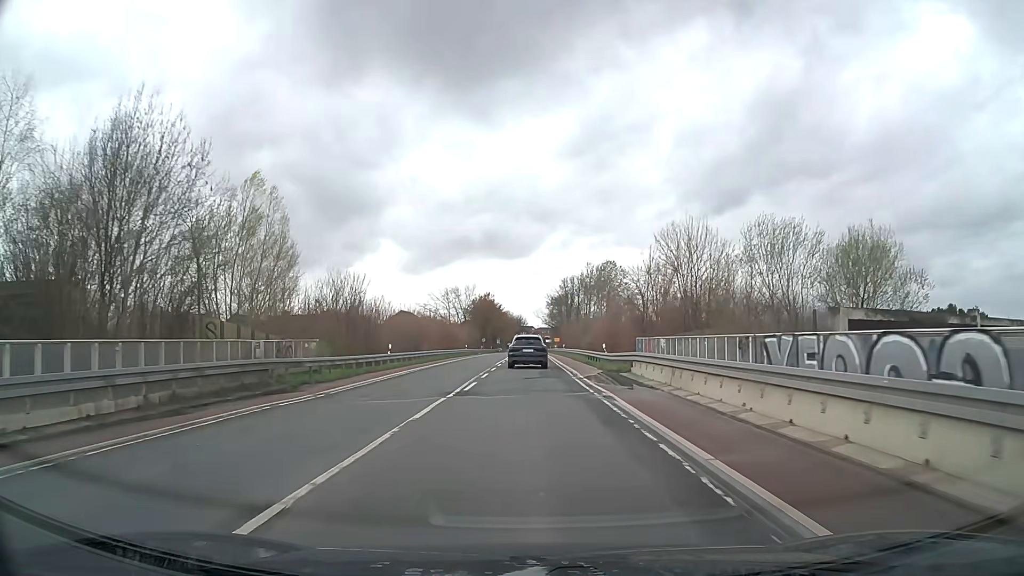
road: secondary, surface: asphalt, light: Day
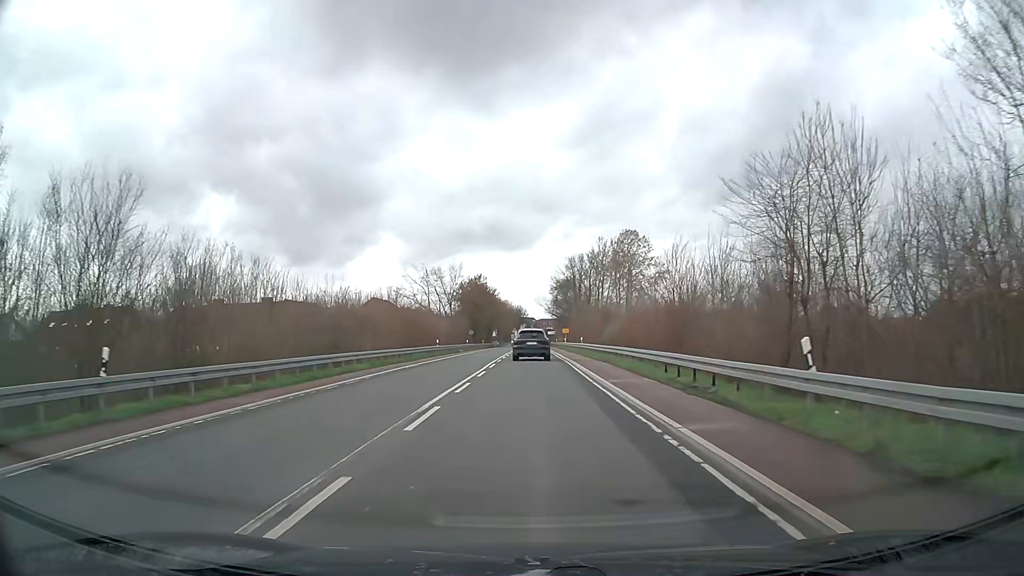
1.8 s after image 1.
(0.0, +28.0) m; -1°
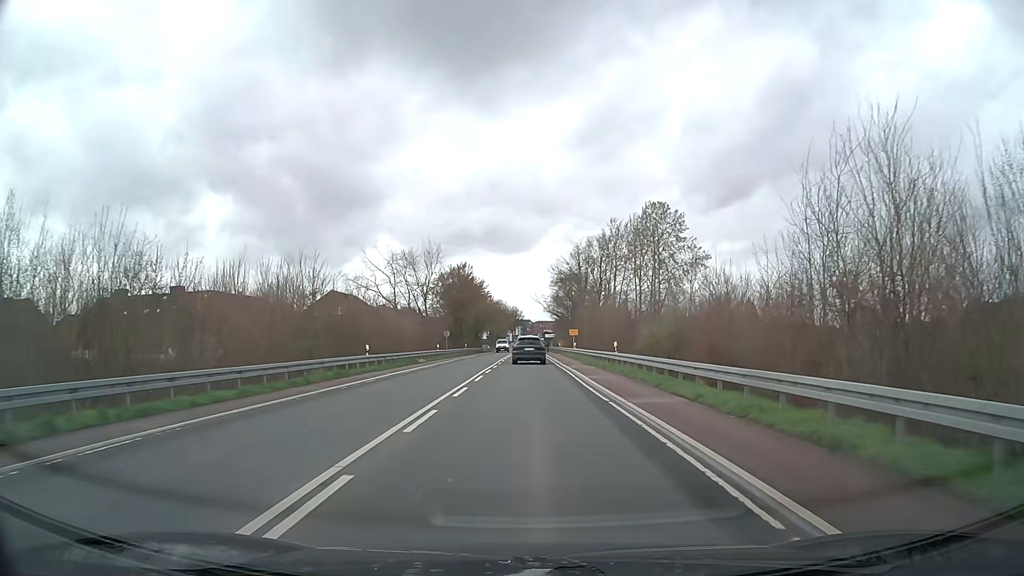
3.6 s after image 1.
(+0.2, +24.9) m; +1°
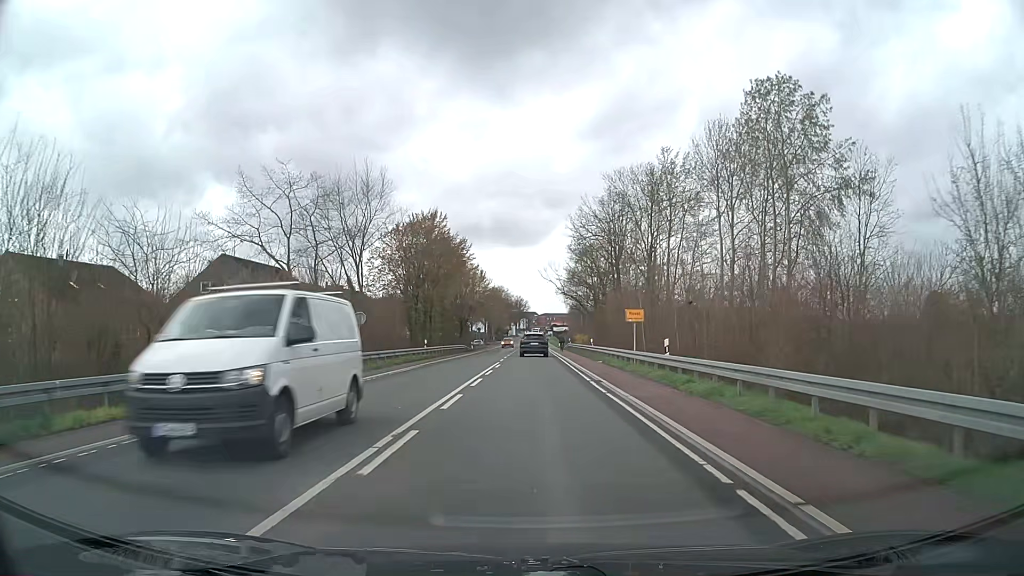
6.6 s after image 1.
(-0.1, +39.3) m; -1°
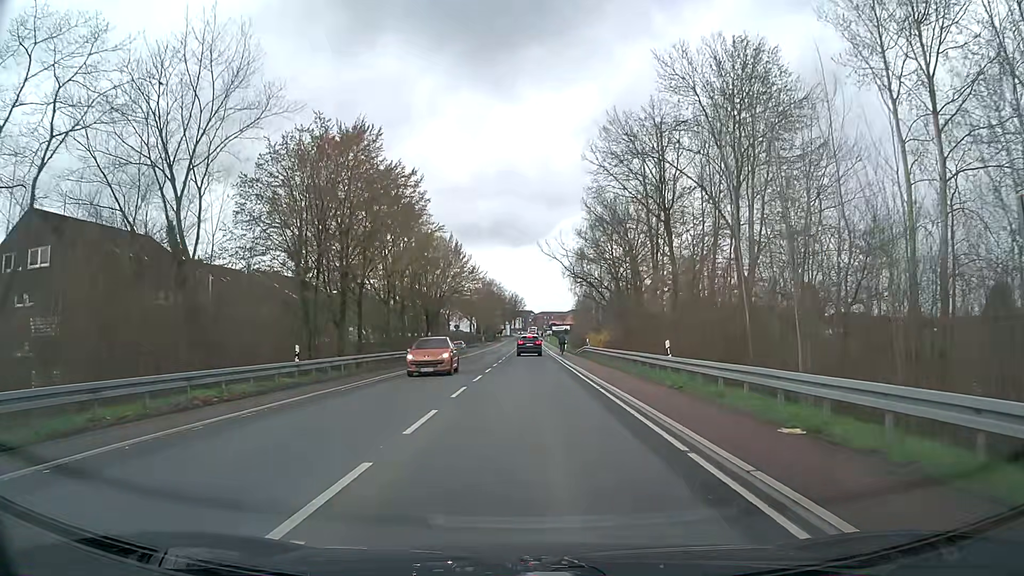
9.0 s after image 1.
(+0.1, +28.5) m; 0°
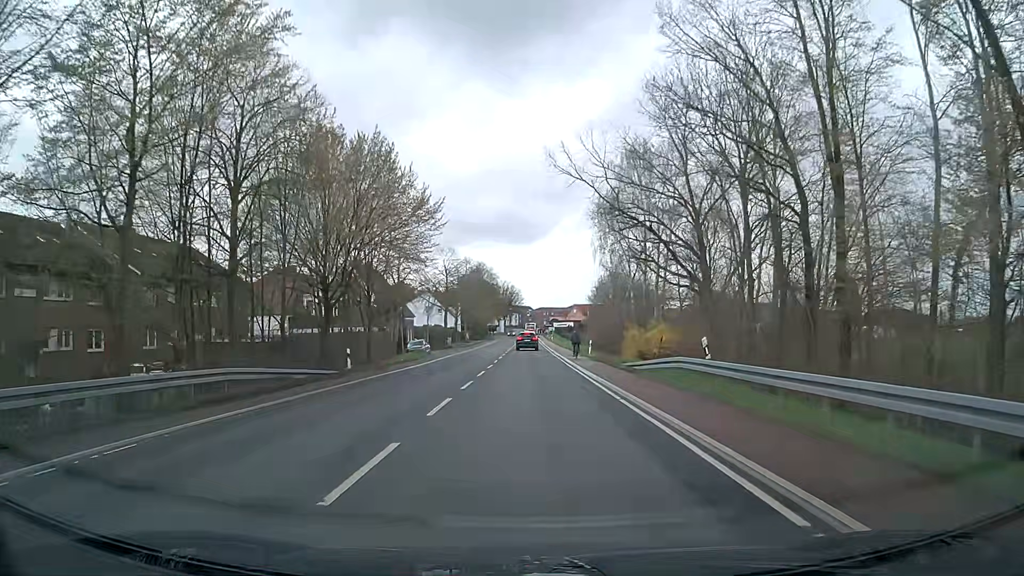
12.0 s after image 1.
(-0.1, +33.9) m; 0°
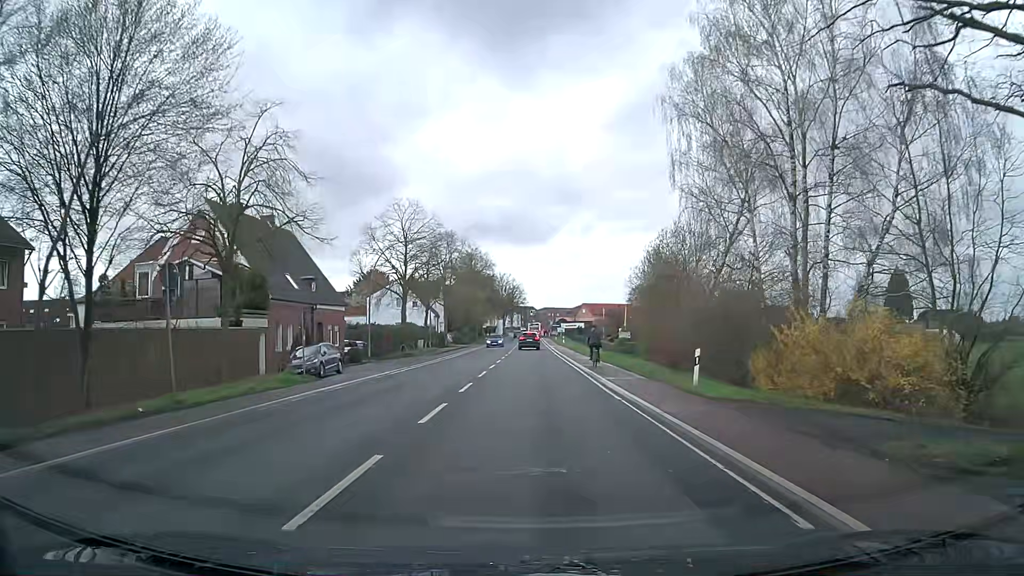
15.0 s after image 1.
(-0.1, +30.7) m; 0°
